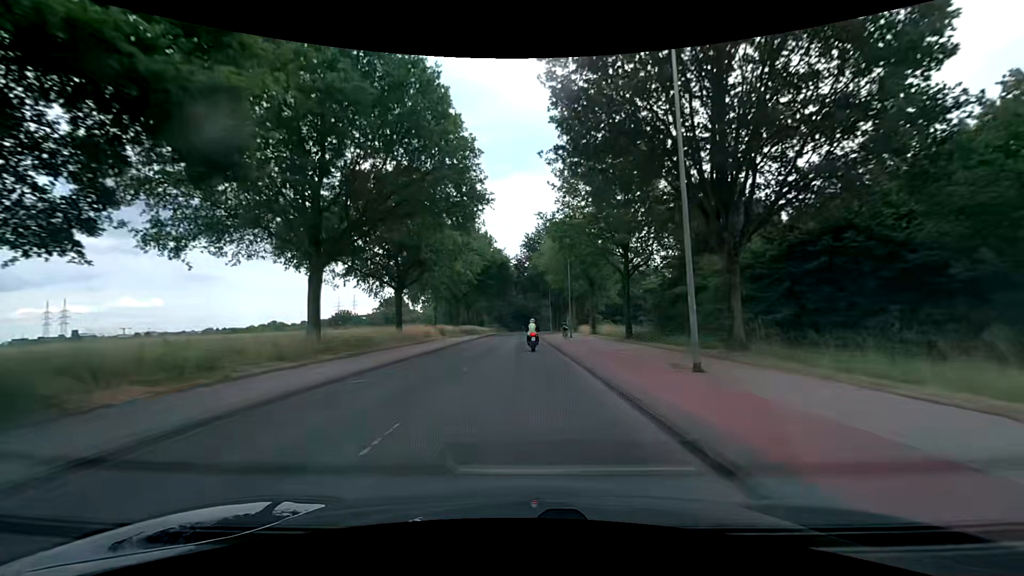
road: secondary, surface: asphalt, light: Day
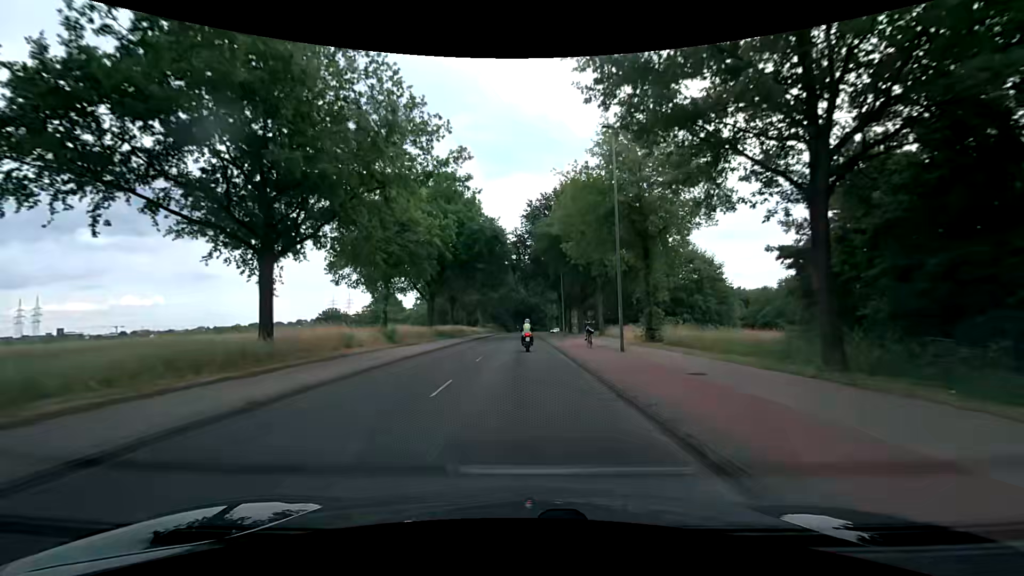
(-0.1, +22.9) m; 0°
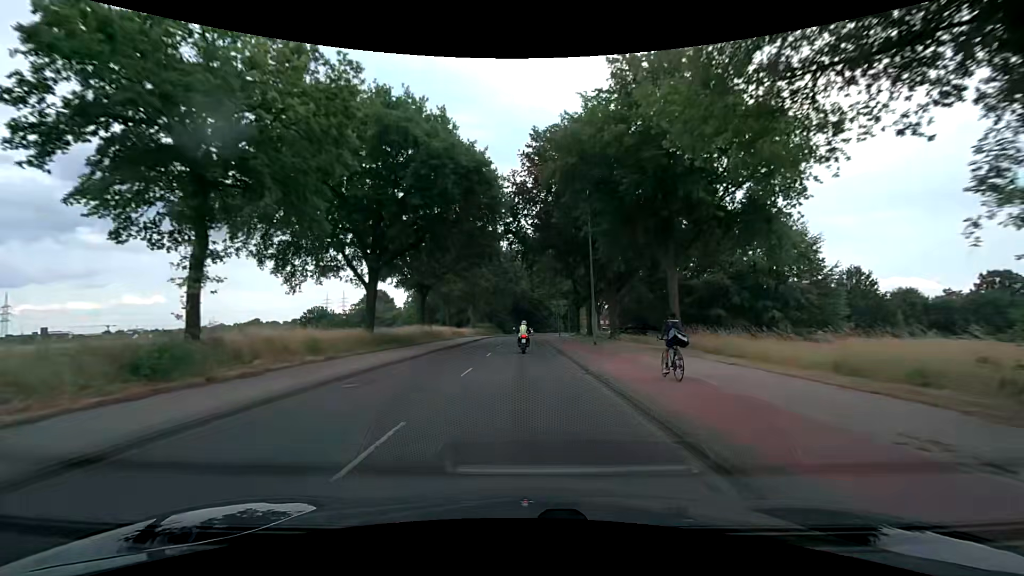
(-0.1, +22.9) m; -1°
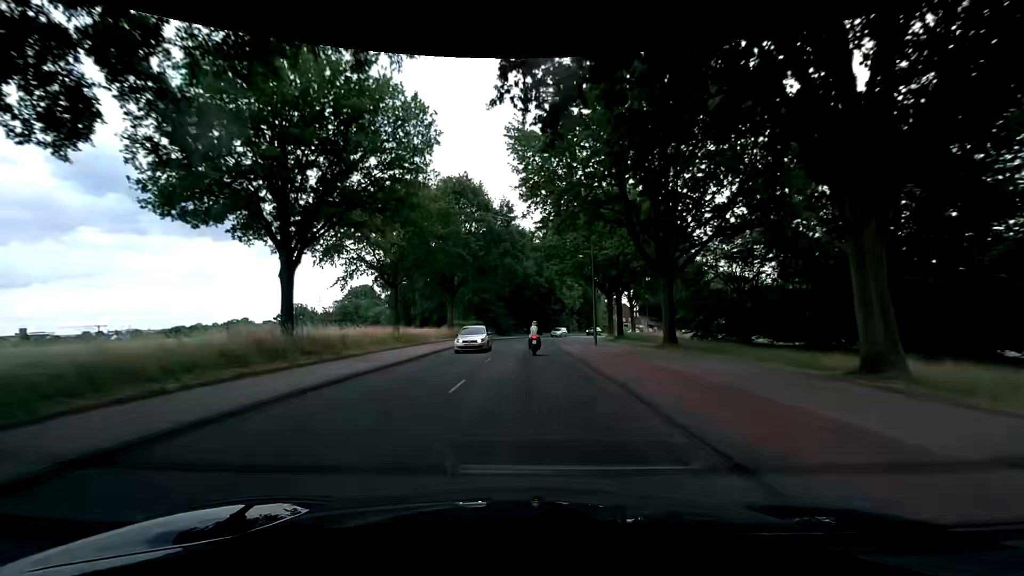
(+0.3, +30.5) m; 0°
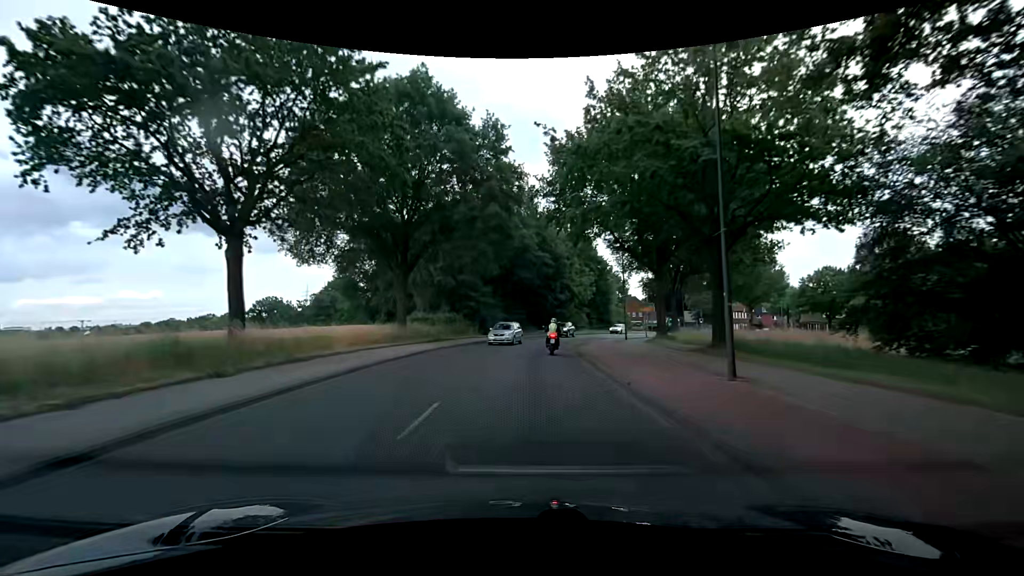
(0.0, +22.2) m; 0°
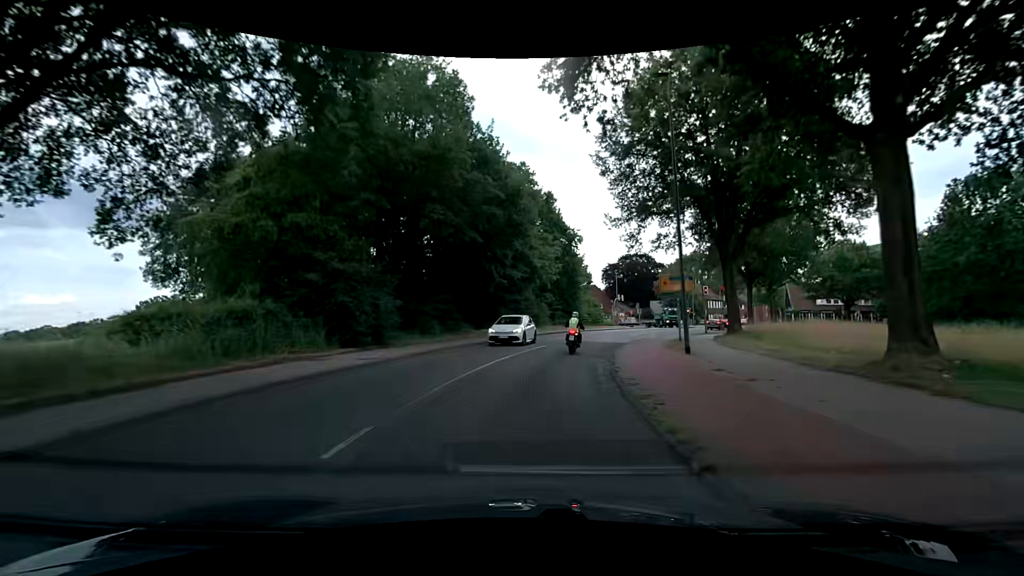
(+1.3, +26.5) m; +7°
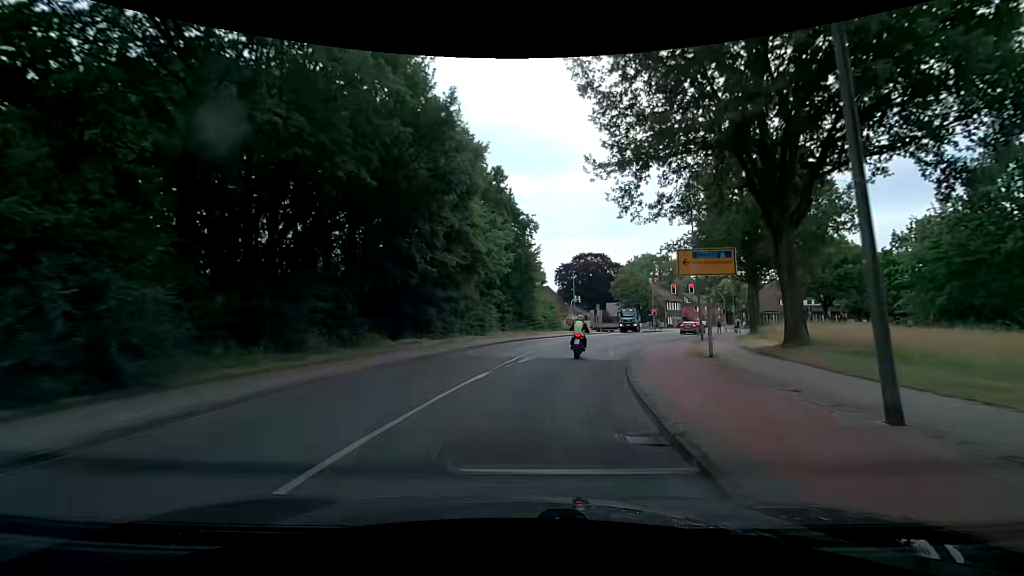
(+0.5, +11.7) m; +5°
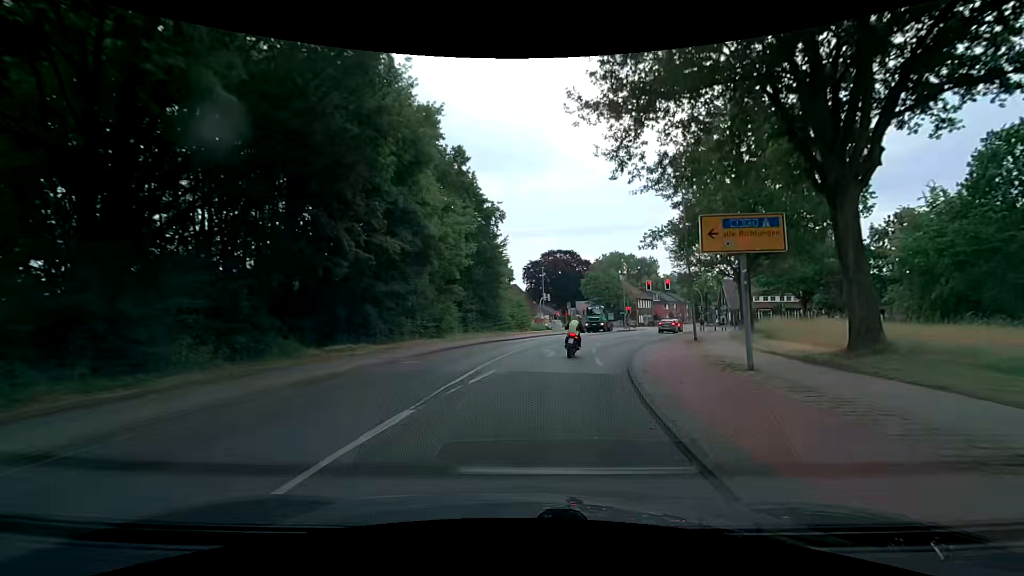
(+0.2, +5.6) m; +4°
